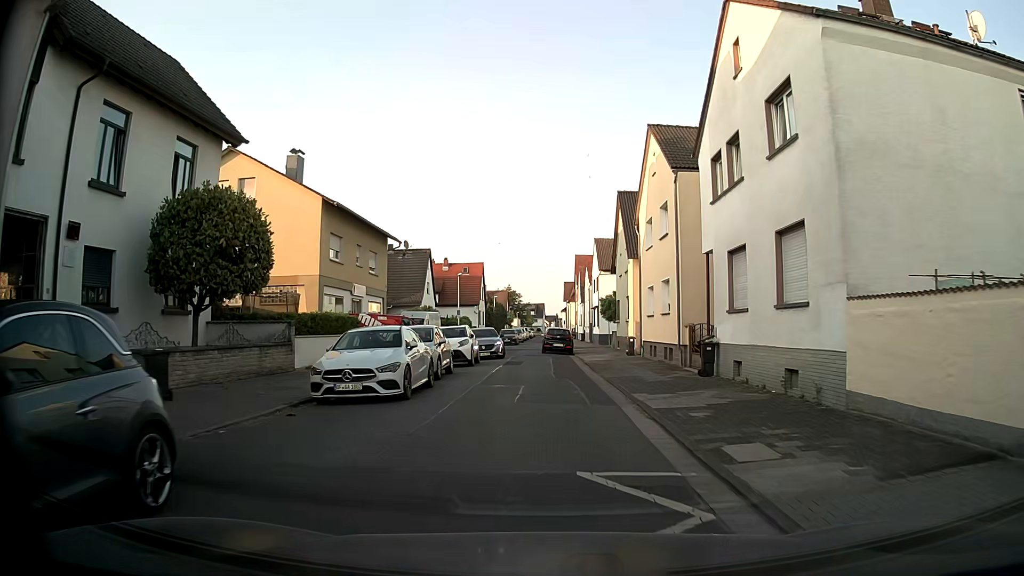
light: Day
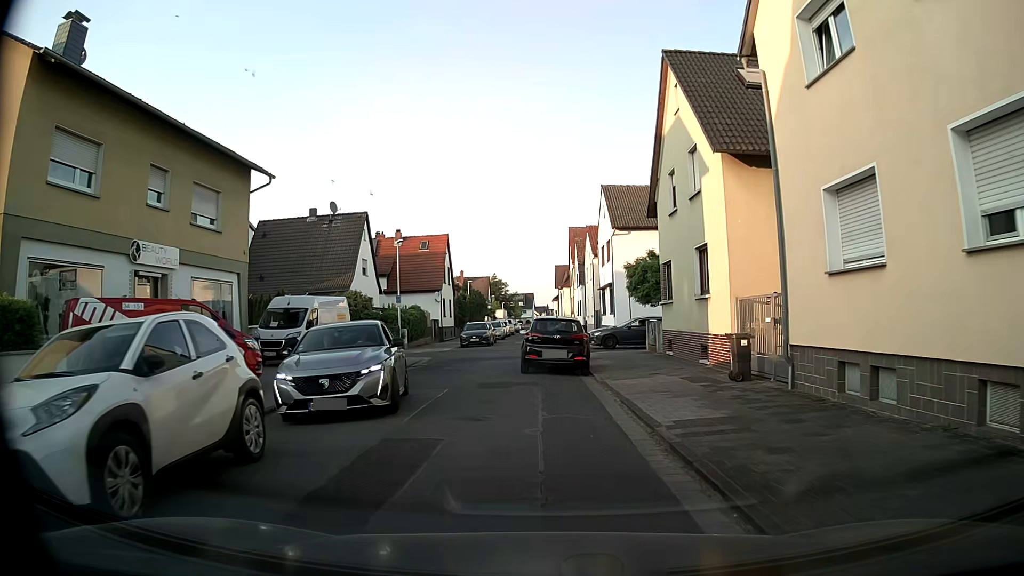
(+0.7, +20.2) m; +1°
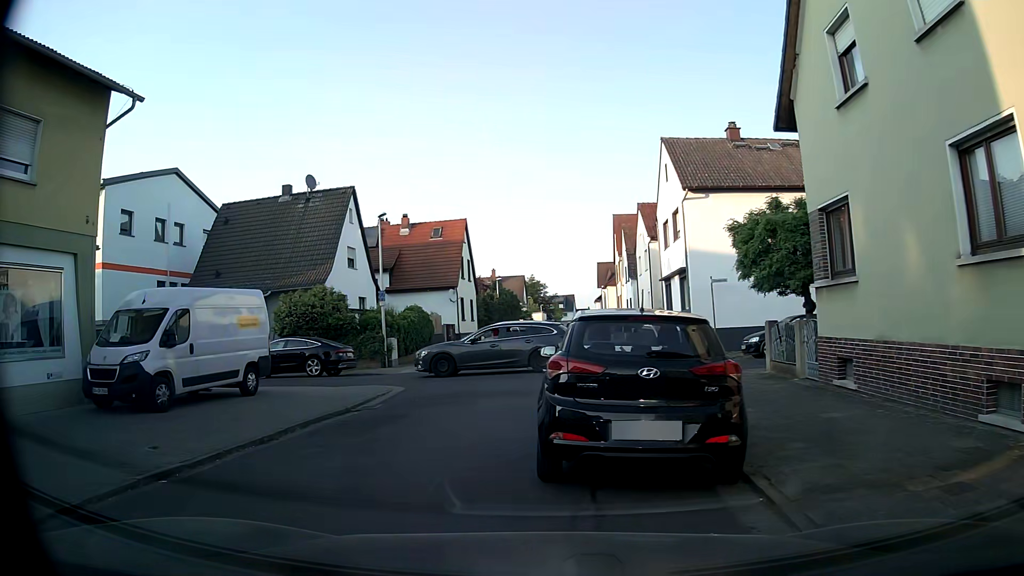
(+0.1, +10.9) m; -4°
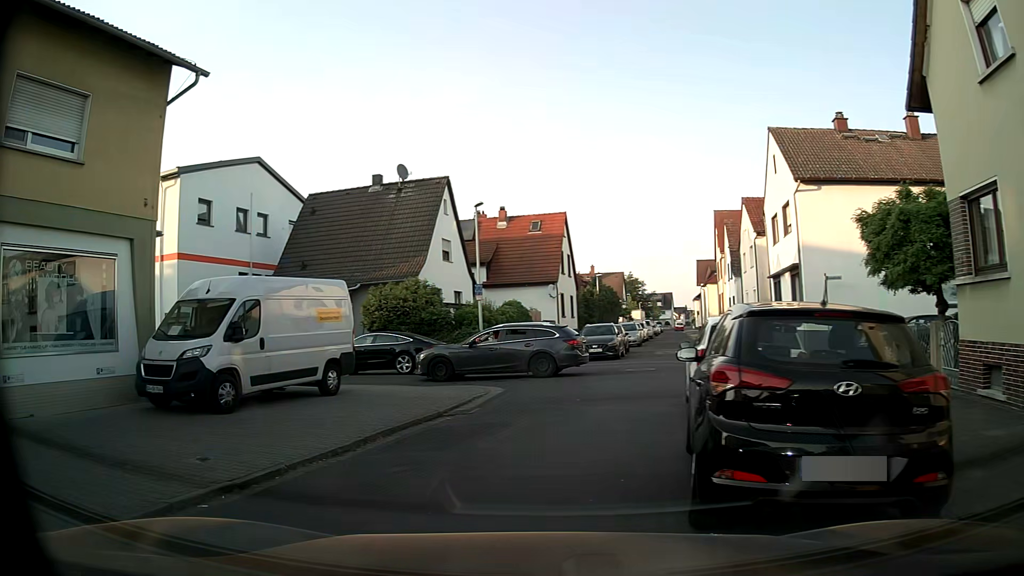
(-0.1, +1.4) m; -7°
